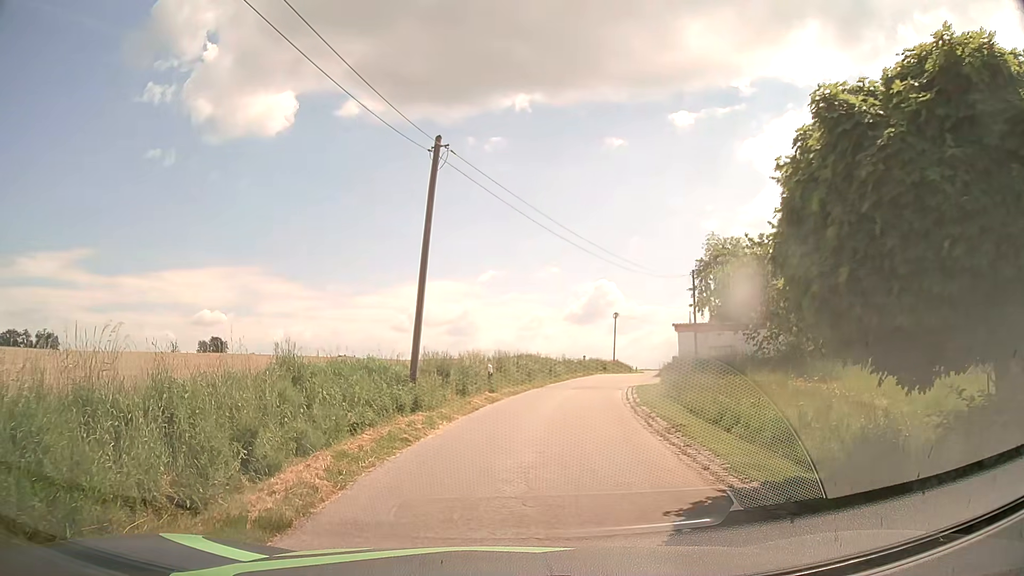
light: Day
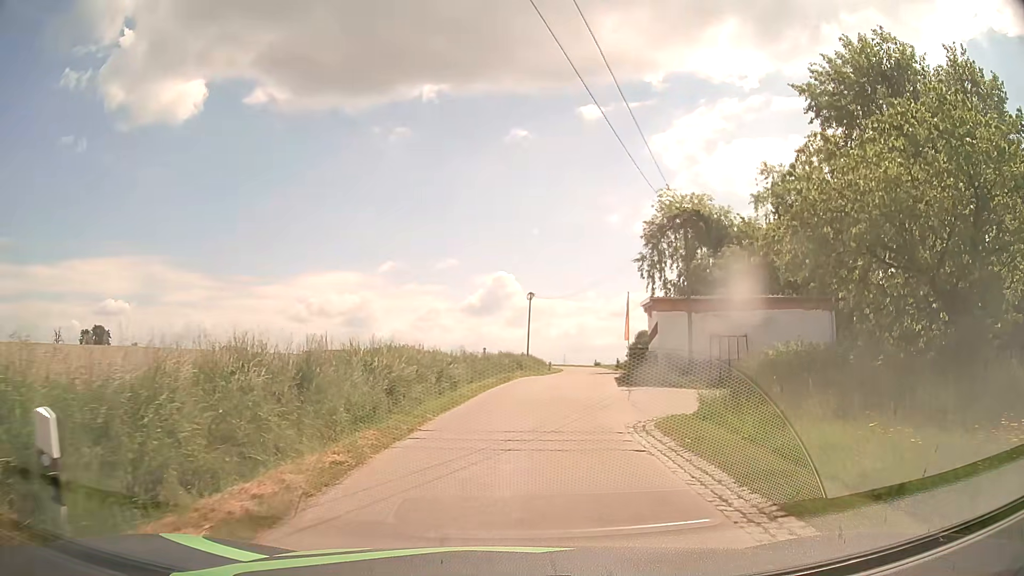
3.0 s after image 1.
(+1.2, +18.9) m; +9°
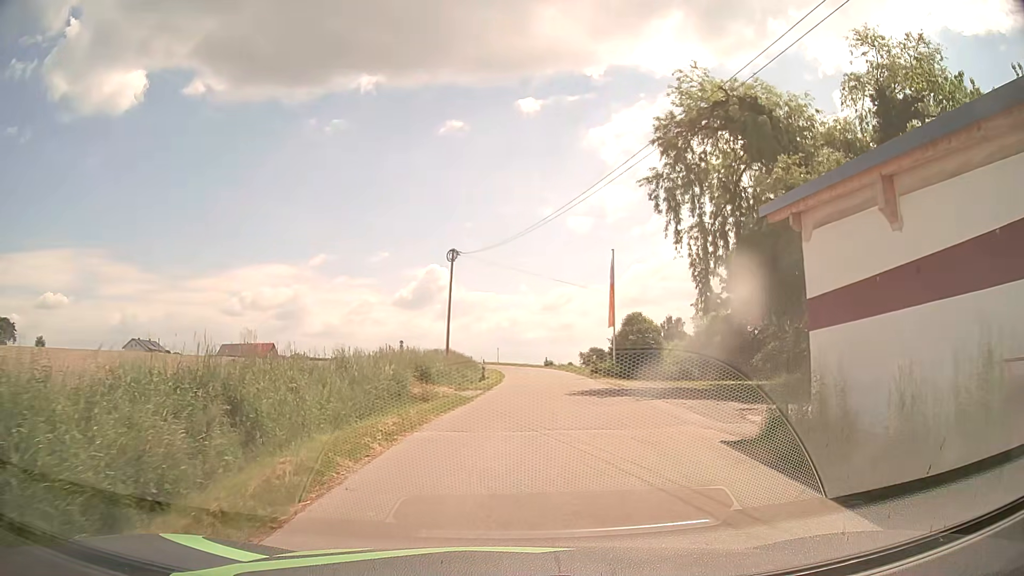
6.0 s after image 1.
(+1.2, +23.3) m; +6°
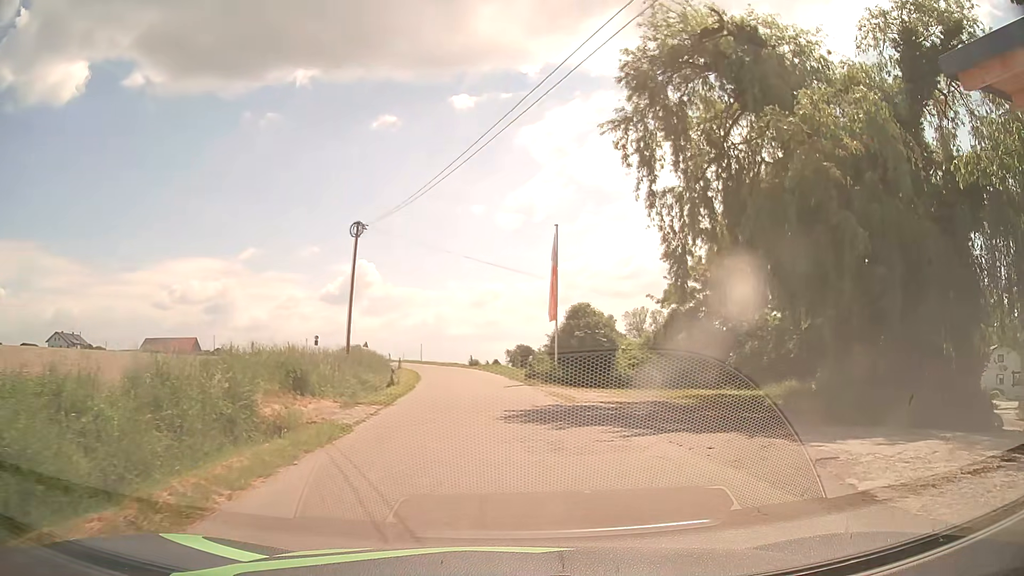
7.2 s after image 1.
(+0.3, +7.1) m; +6°
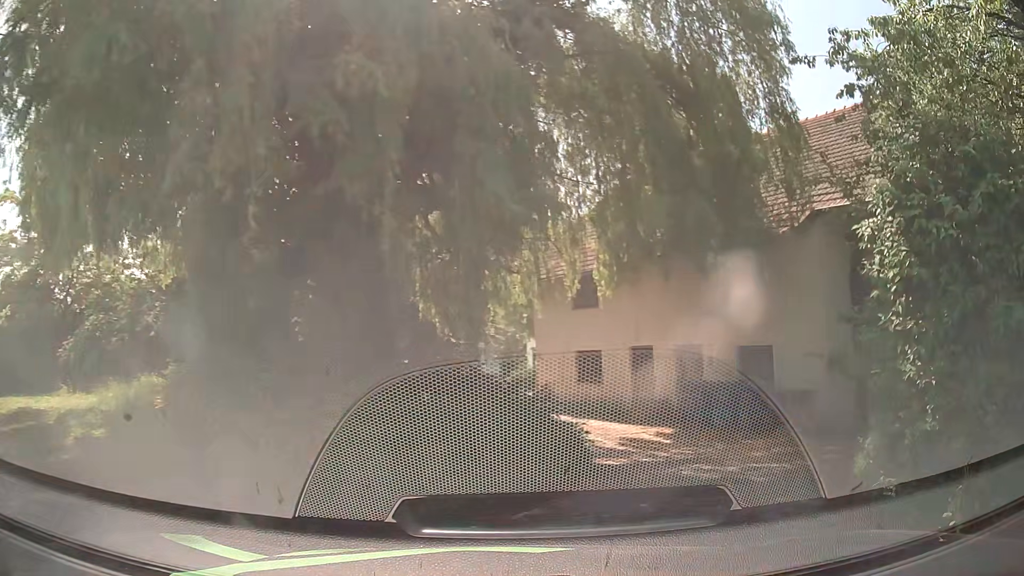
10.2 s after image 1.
(+4.2, +10.3) m; +51°
